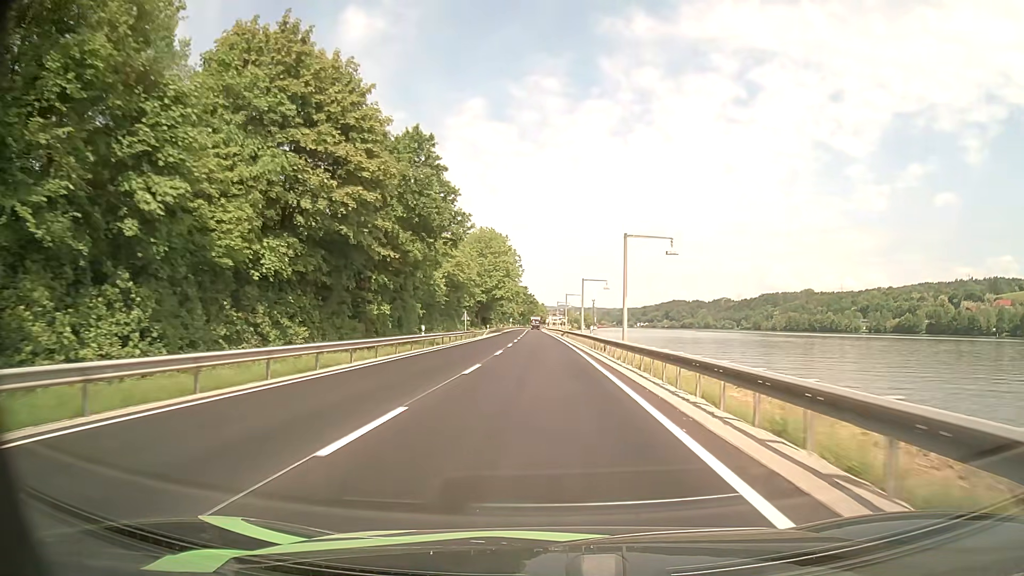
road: primary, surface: asphalt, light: Day
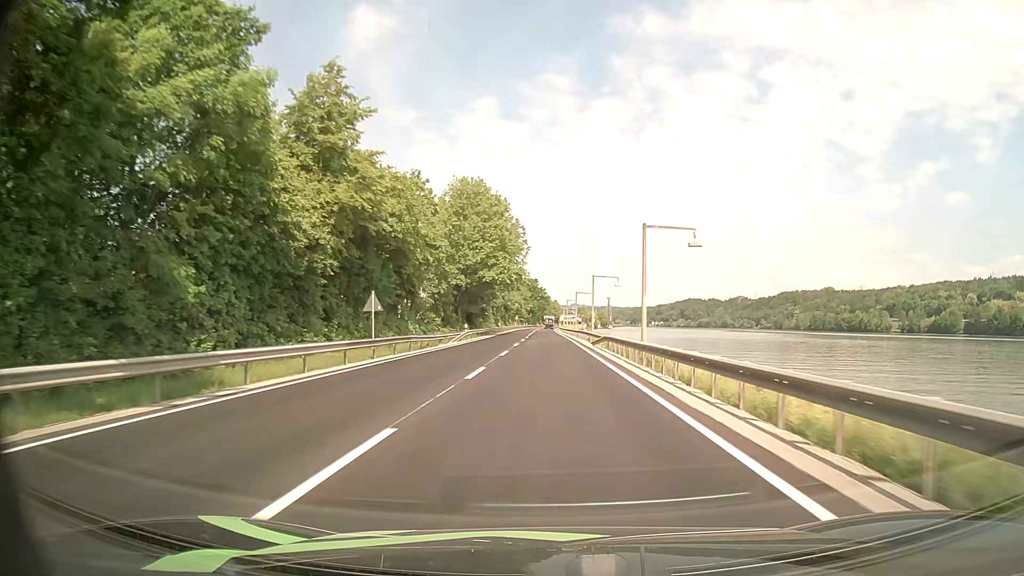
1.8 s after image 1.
(-0.5, +38.4) m; -1°
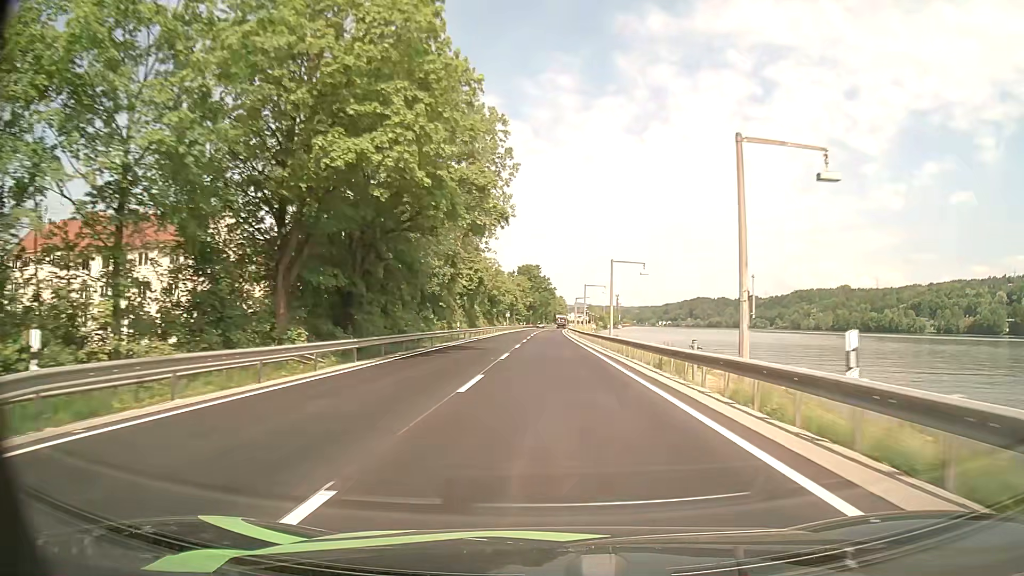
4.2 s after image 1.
(-0.2, +51.6) m; 0°
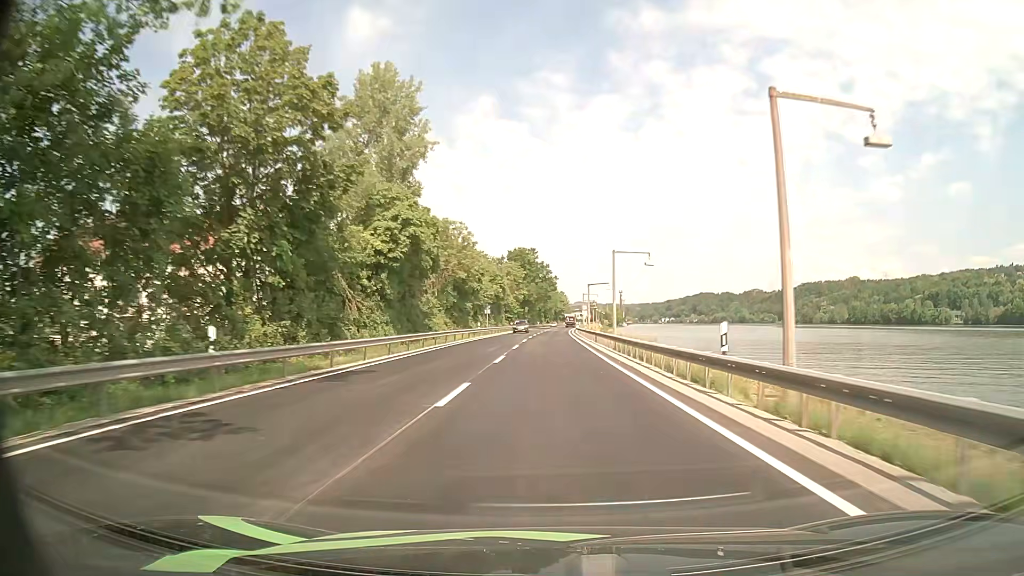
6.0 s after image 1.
(0.0, +38.5) m; 0°
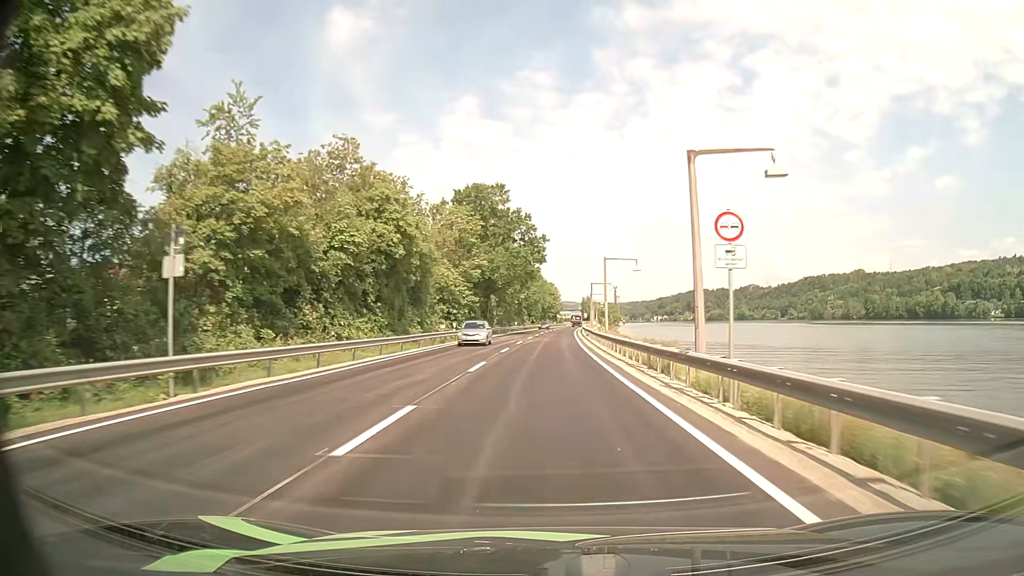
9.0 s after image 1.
(+0.6, +64.3) m; +1°
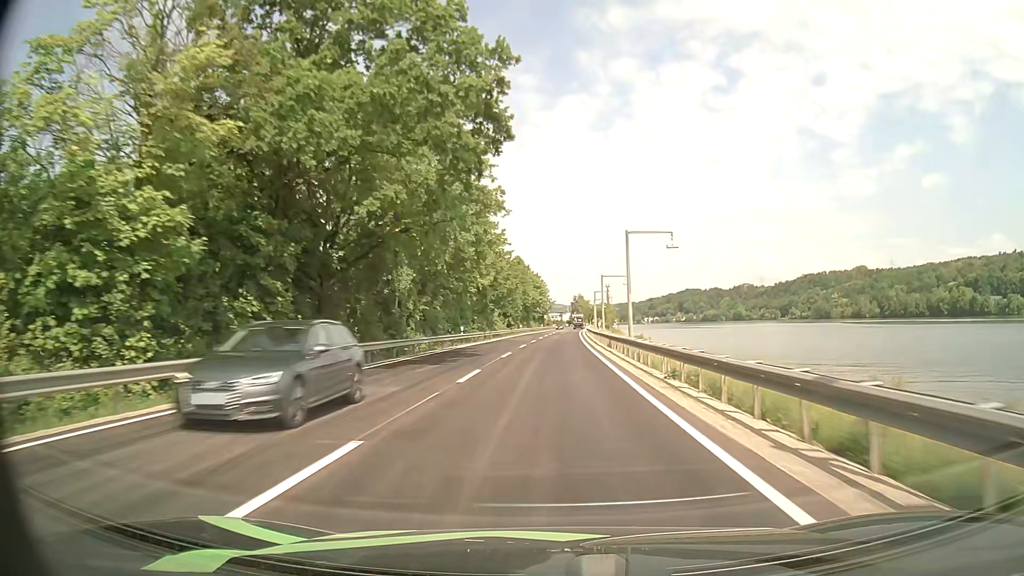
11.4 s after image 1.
(+0.5, +51.4) m; +1°
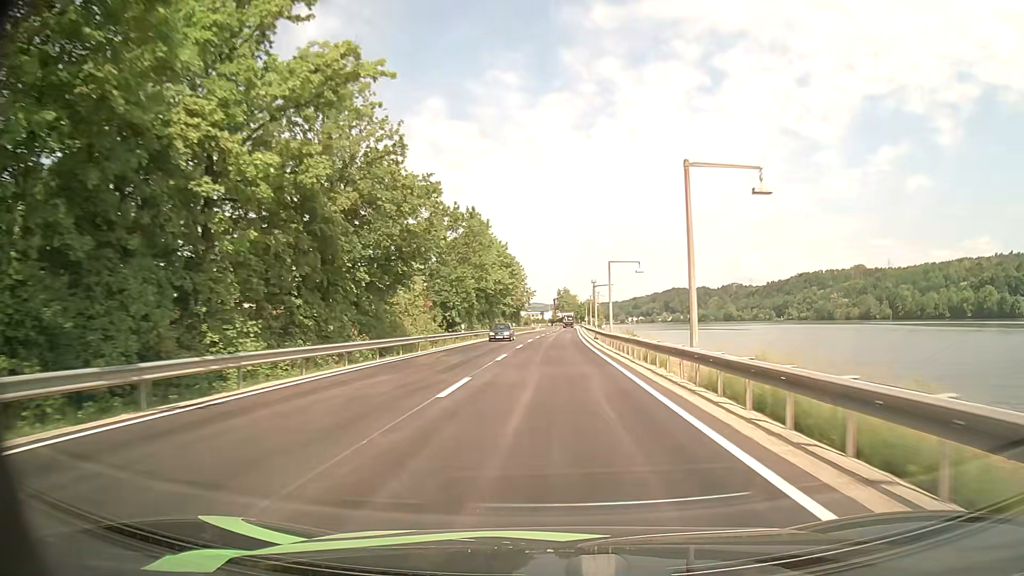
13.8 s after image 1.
(+0.8, +51.5) m; +2°
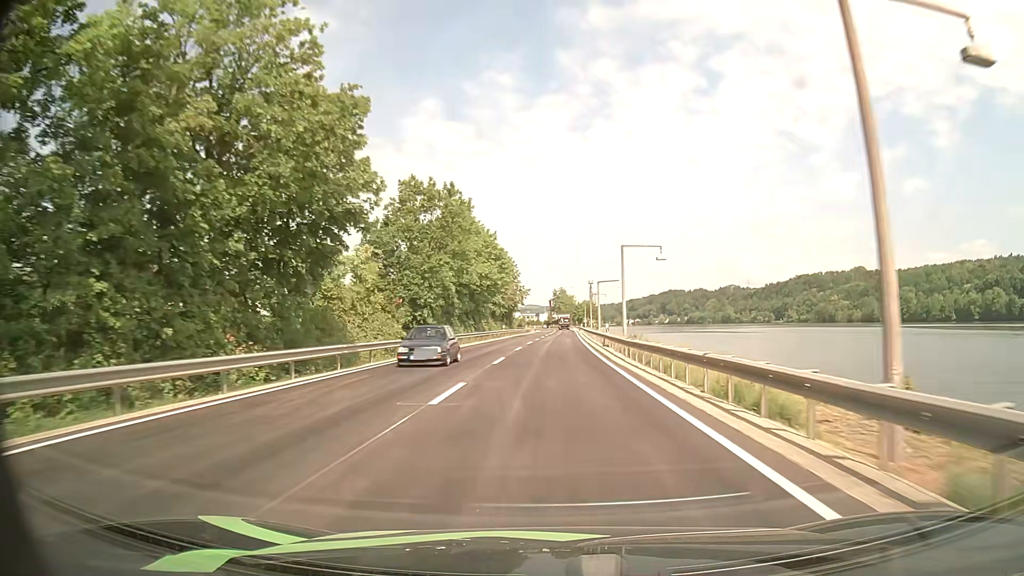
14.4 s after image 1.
(0.0, +12.9) m; 0°
(0, +10) (0, +20) (0, +30) (0, +40) (+1, +50) (+1, +60) (+1, +70) (+2, +80) (+2, +90) (+3, +100) m
